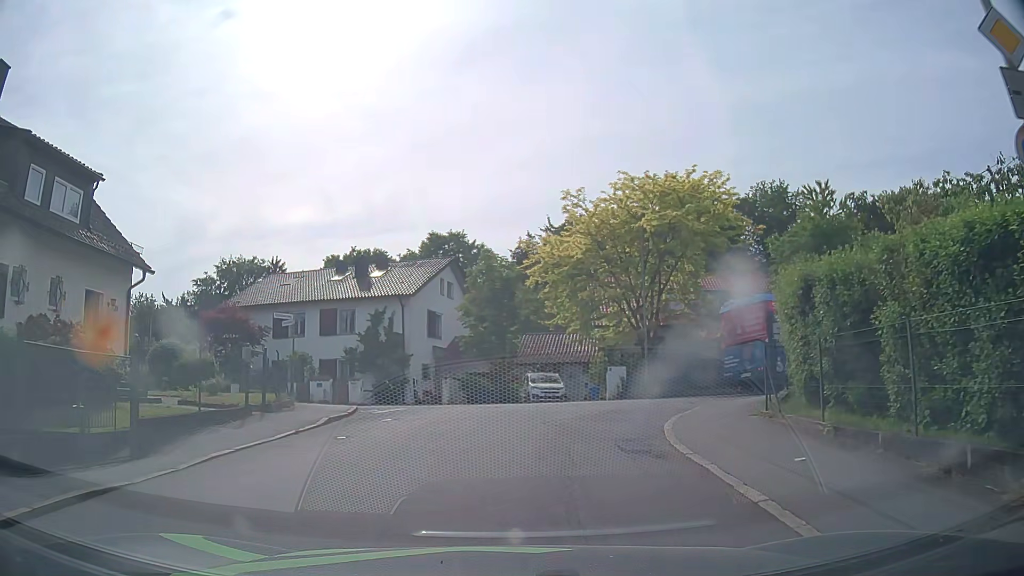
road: residential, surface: asphalt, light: Day
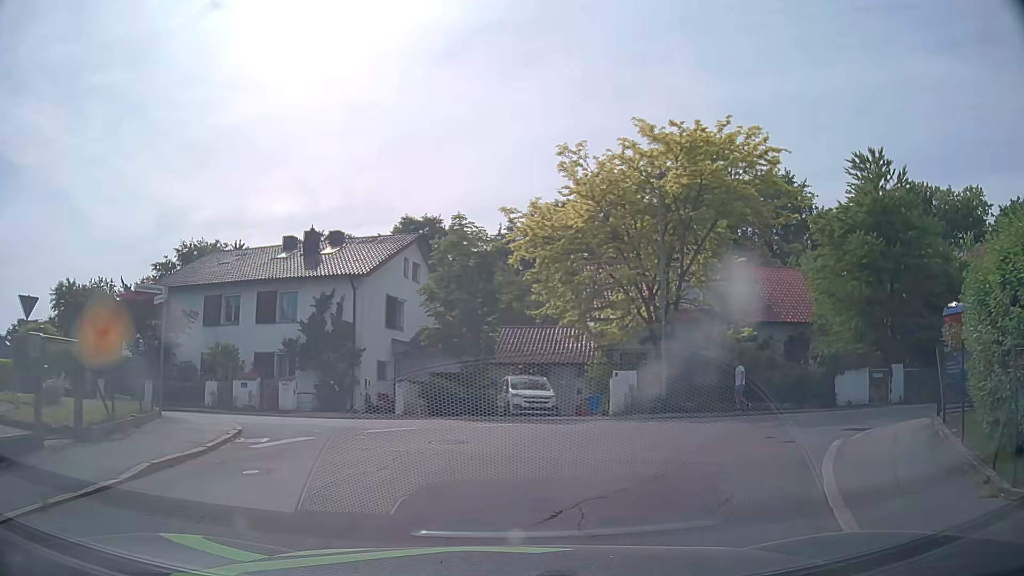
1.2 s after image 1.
(-0.2, +7.1) m; +1°
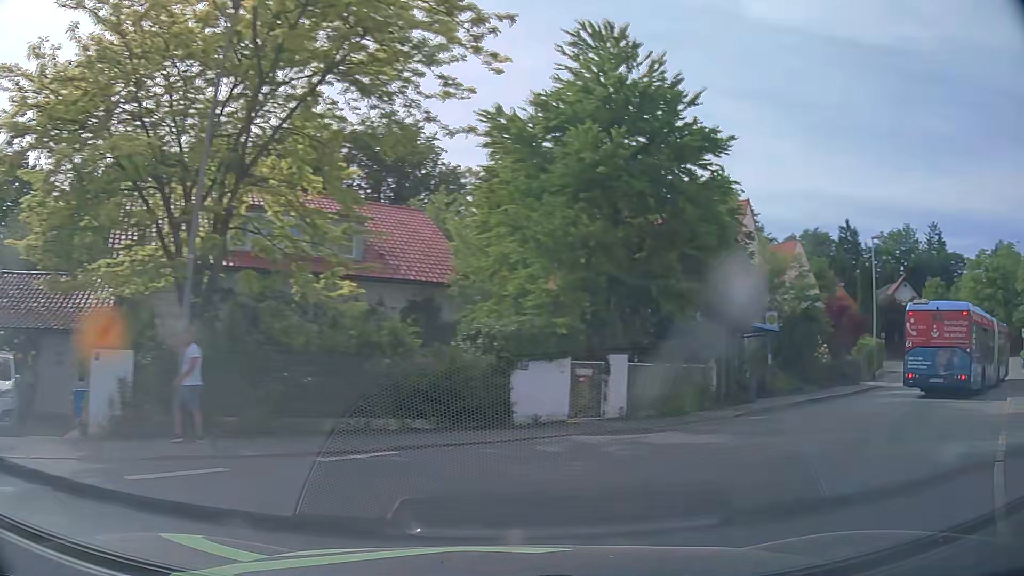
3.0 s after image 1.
(+2.8, +11.1) m; +35°
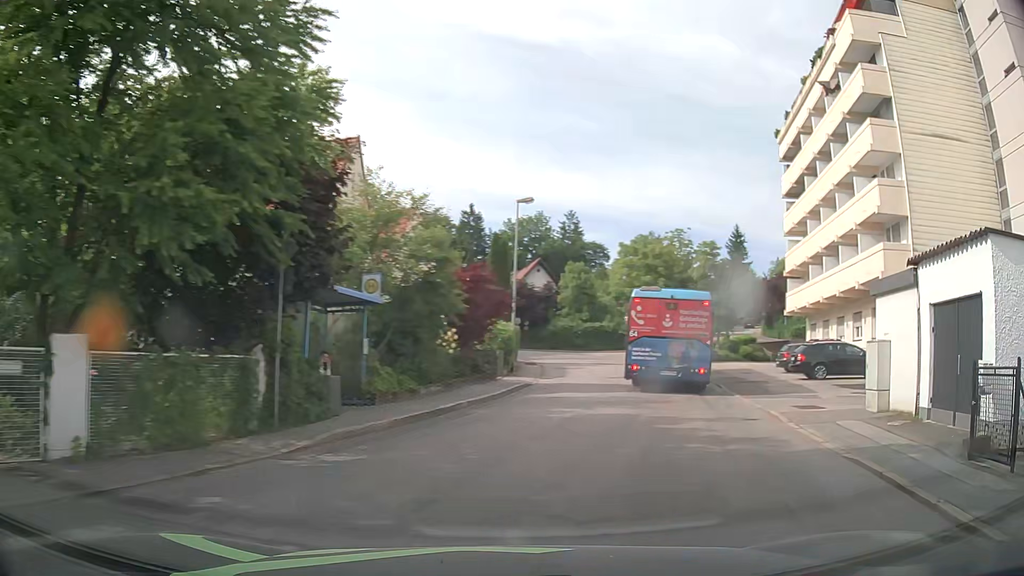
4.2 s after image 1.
(+2.4, +7.6) m; +34°
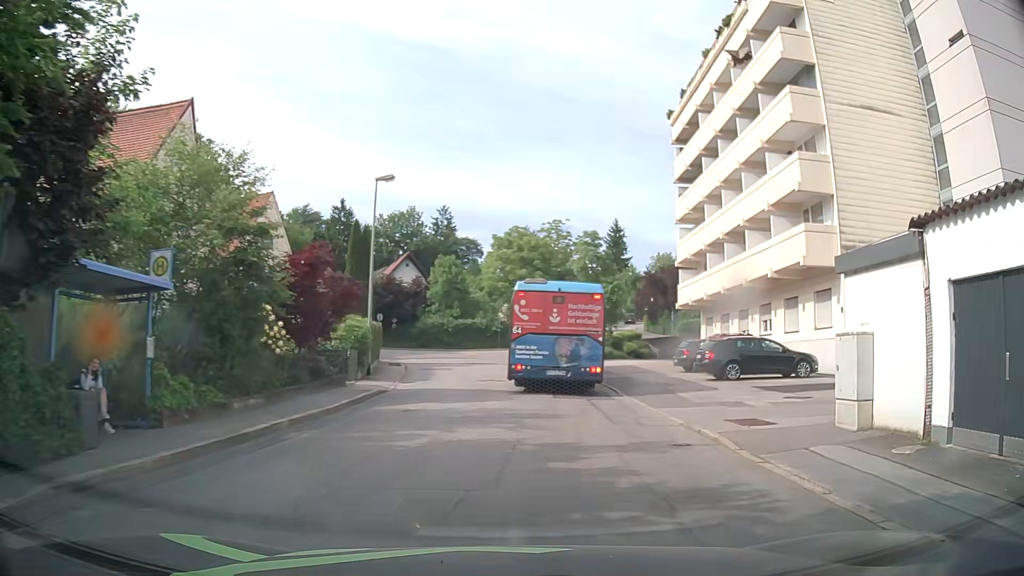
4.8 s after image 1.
(+0.4, +4.0) m; +10°
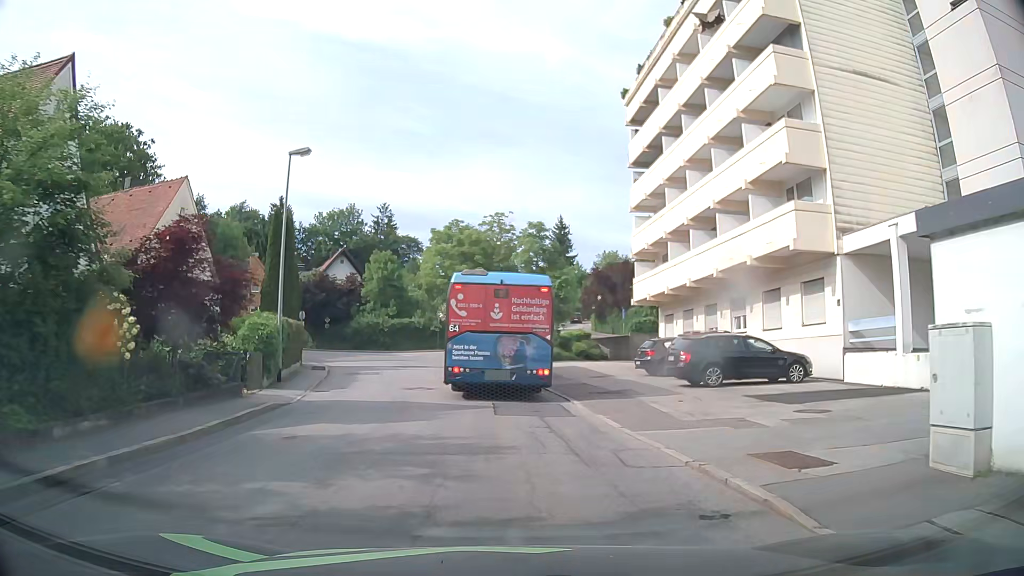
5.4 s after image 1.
(+0.2, +4.1) m; +5°
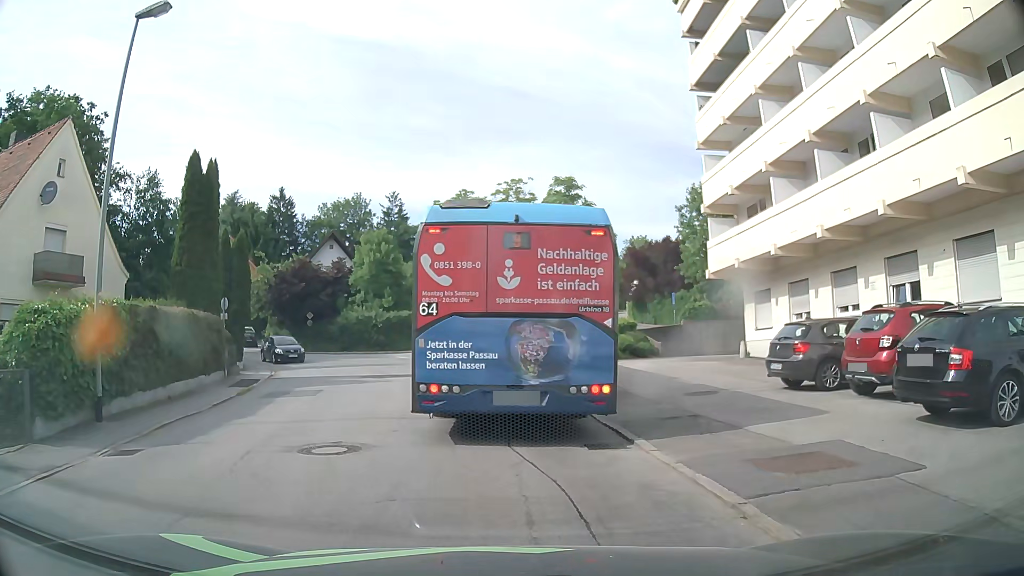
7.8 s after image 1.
(0.0, +11.3) m; -2°
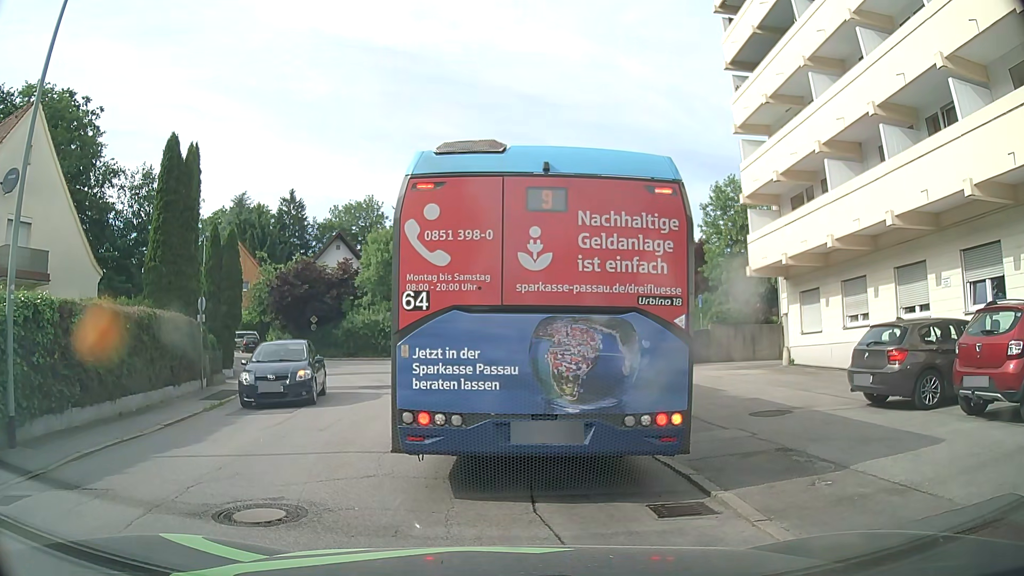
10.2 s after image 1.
(0.0, +2.8) m; 0°
